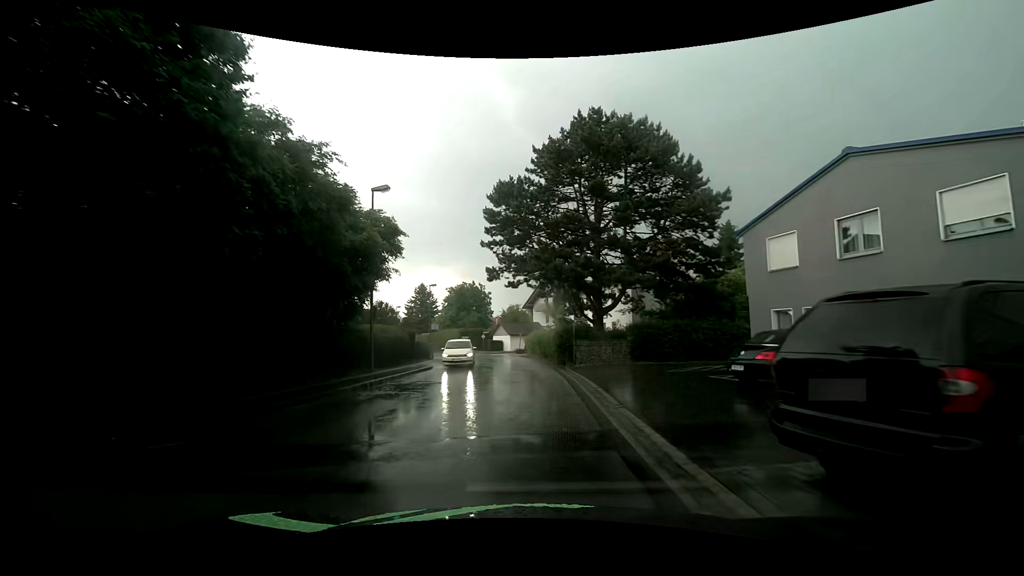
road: unclassified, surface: asphalt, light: Day
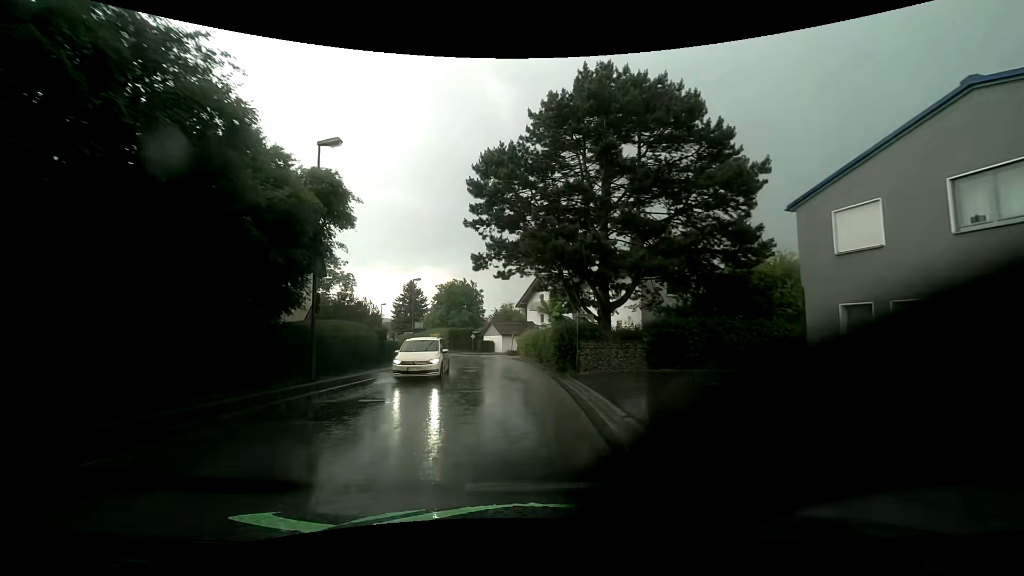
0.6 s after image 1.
(0.0, +5.2) m; -1°
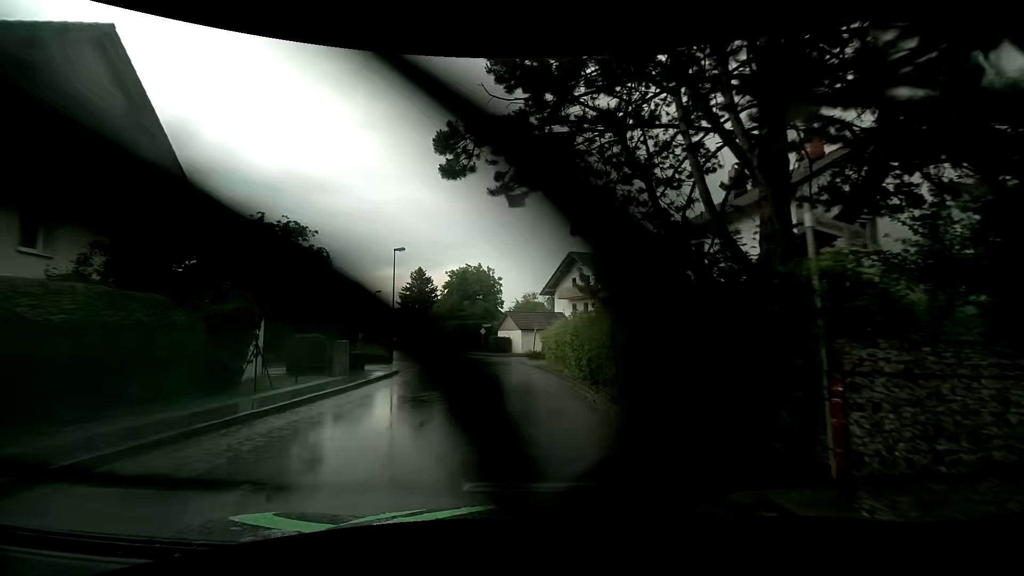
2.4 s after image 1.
(+0.3, +15.9) m; -1°
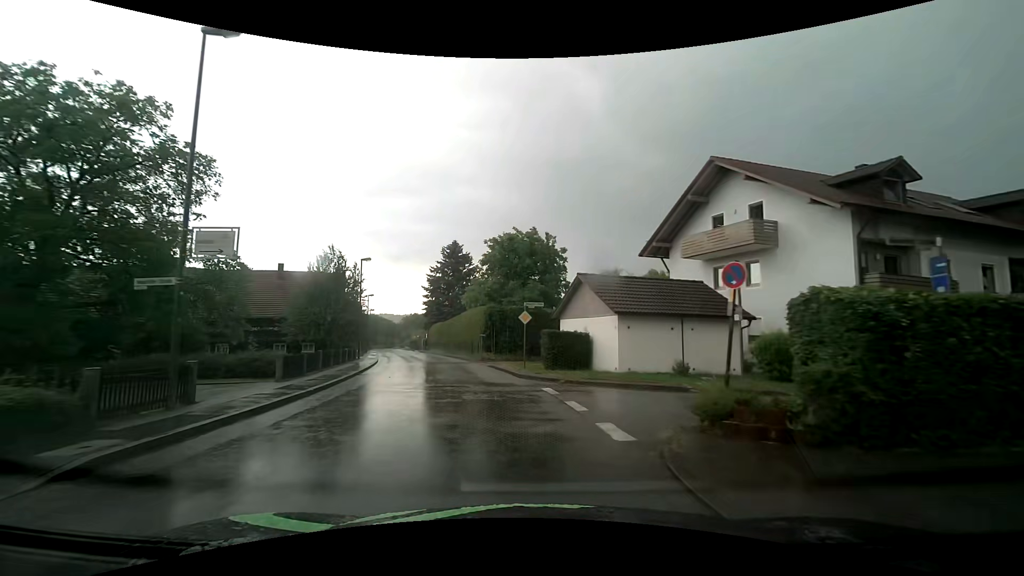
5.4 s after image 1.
(-1.6, +27.1) m; -7°
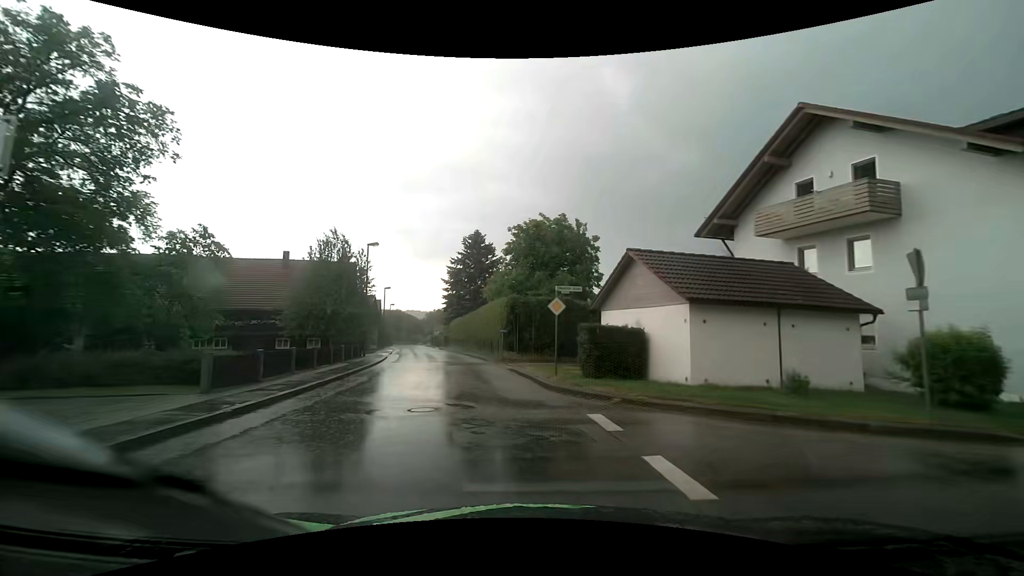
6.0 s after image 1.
(-0.1, +5.3) m; -3°
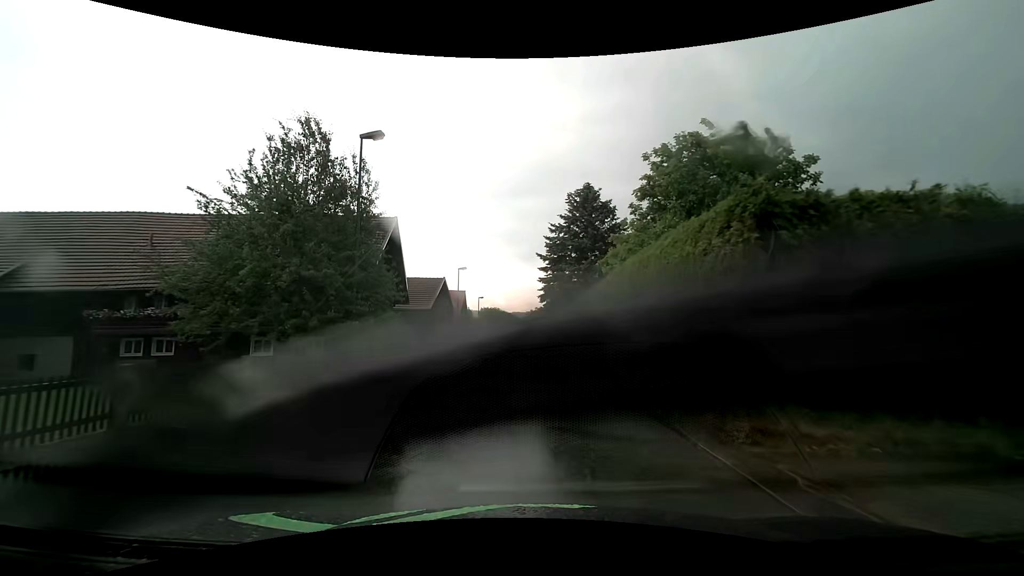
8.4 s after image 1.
(-2.4, +20.9) m; -12°
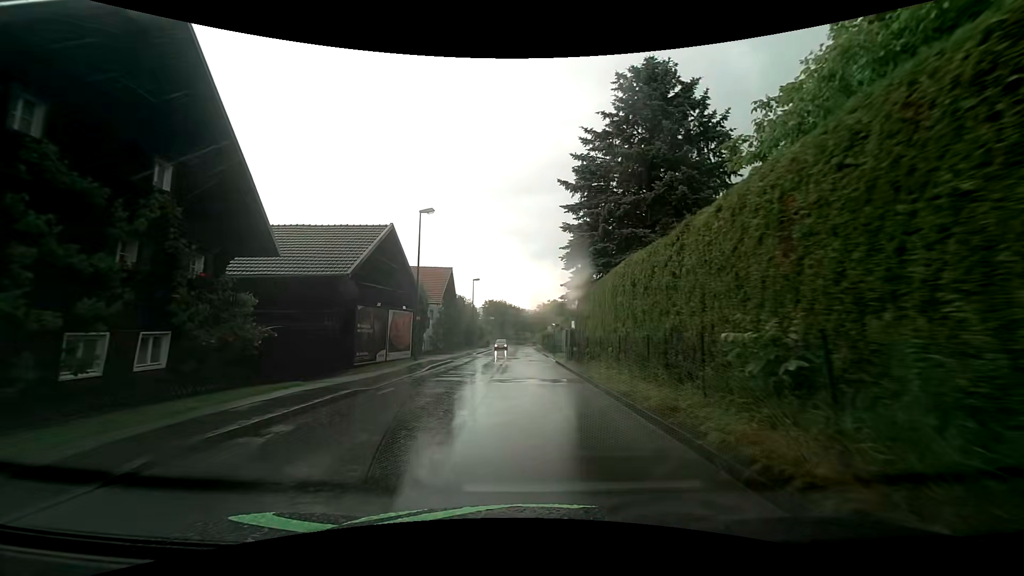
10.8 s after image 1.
(-0.3, +20.7) m; -1°
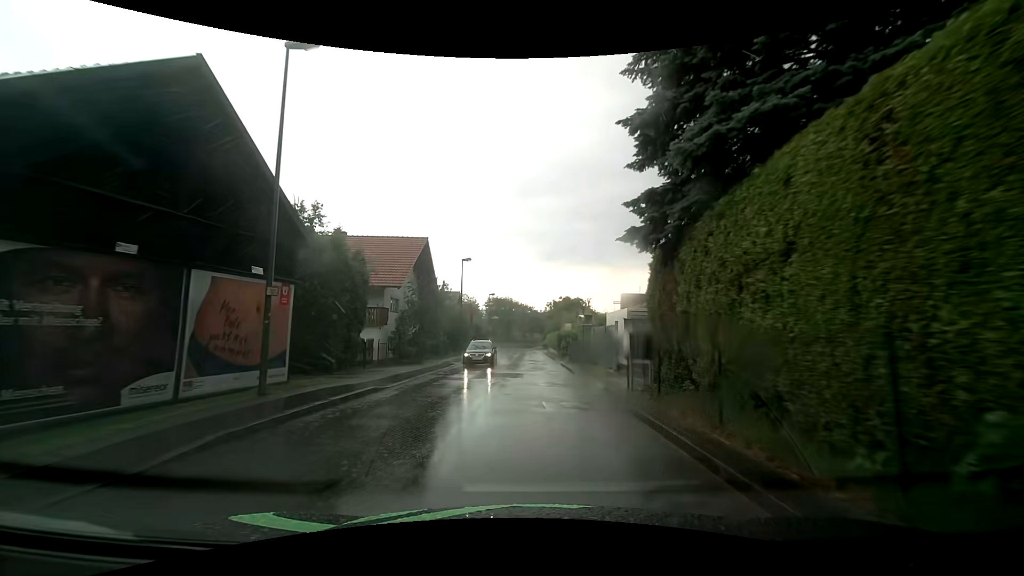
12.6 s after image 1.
(-0.2, +15.7) m; -1°
(0, +10) (0, +20) (0, +30) (0, +40) (0, +50) (0, +60) (0, +70) (0, +80) (-1, +90) (-2, +100) m
